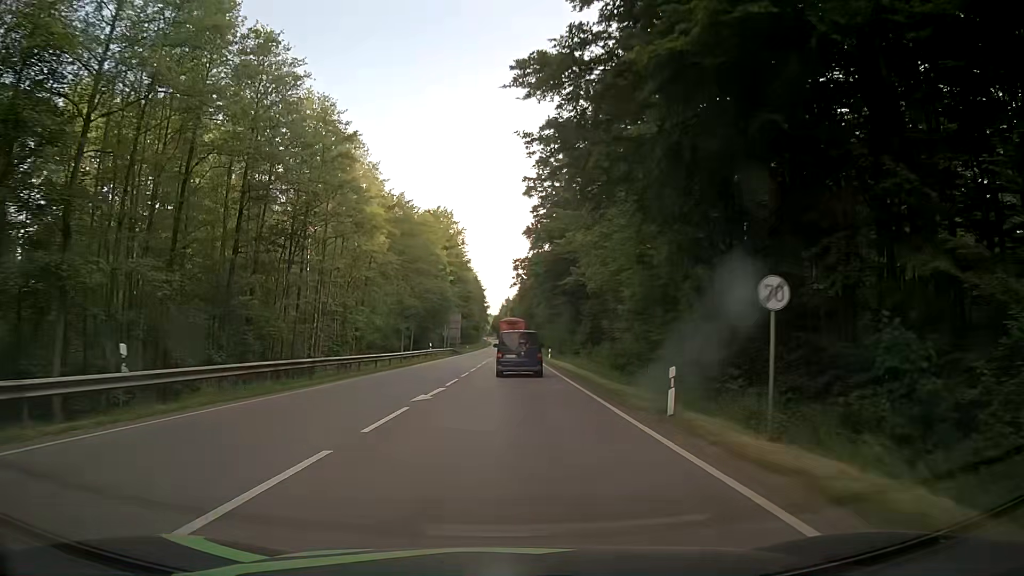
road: secondary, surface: asphalt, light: Day
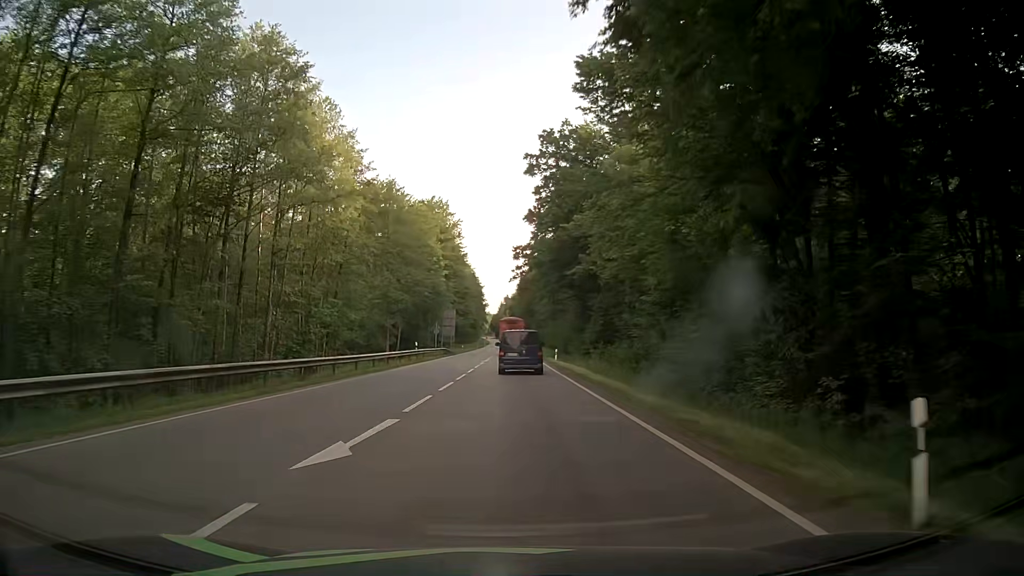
(0.0, +9.1) m; +1°
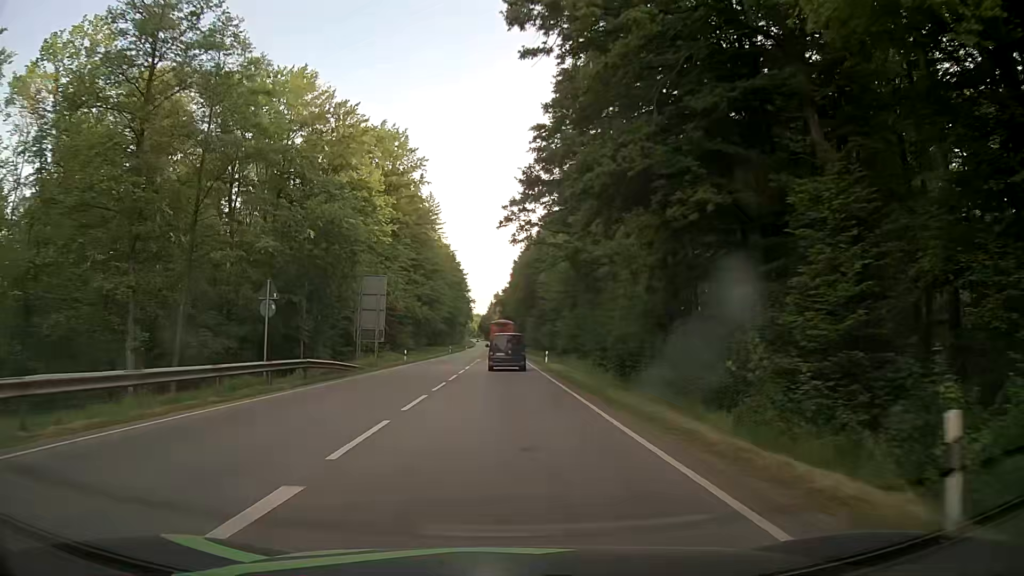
(+0.3, +47.7) m; +1°
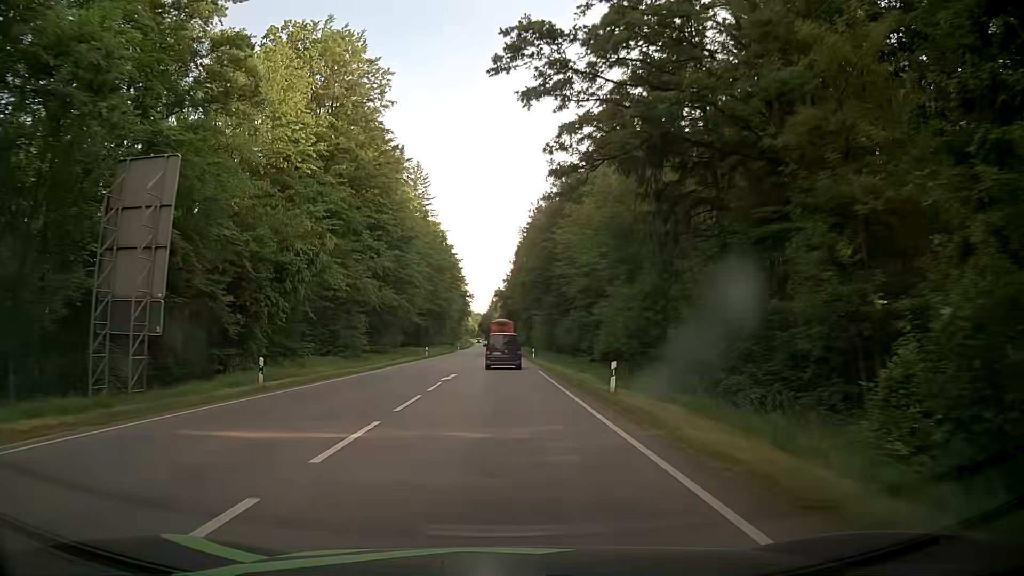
(-0.3, +30.3) m; 0°
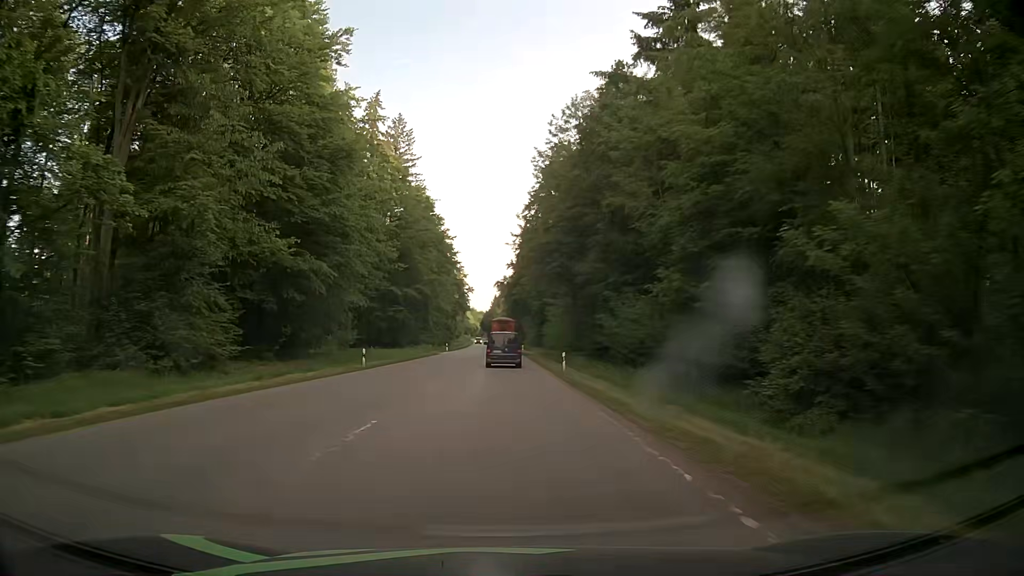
(-0.2, +31.1) m; 0°
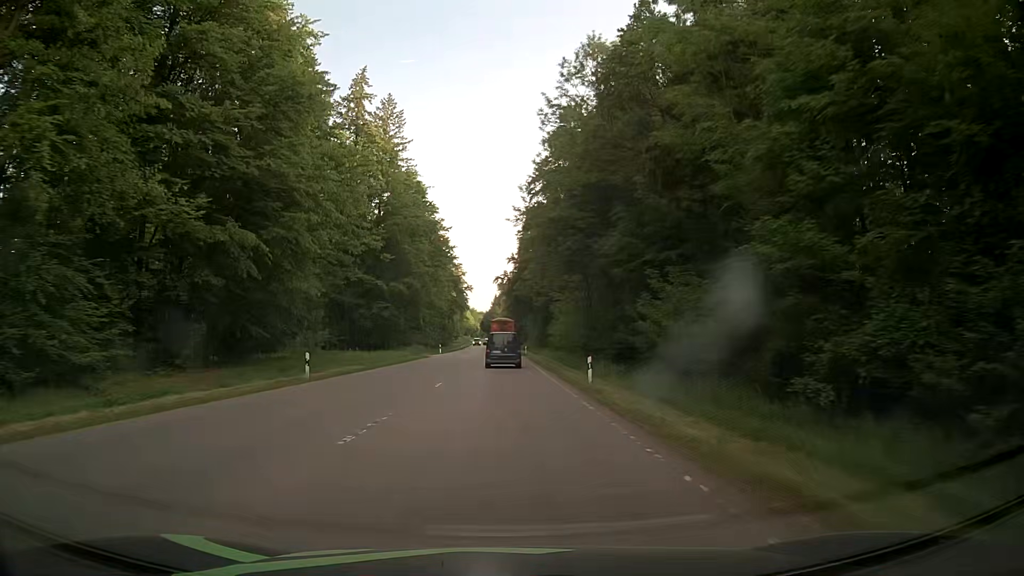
(0.0, +10.4) m; 0°
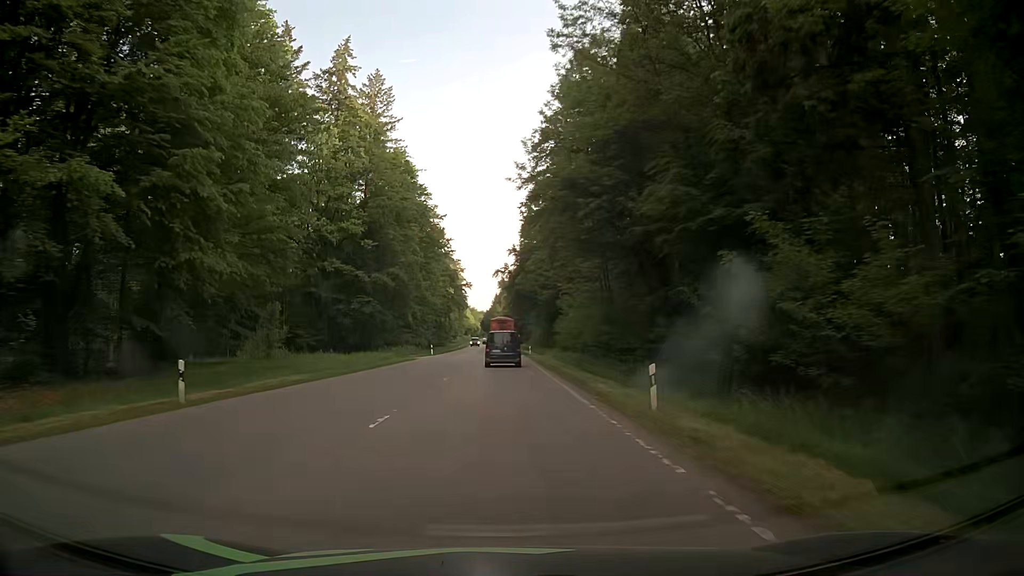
(+0.1, +10.4) m; 0°
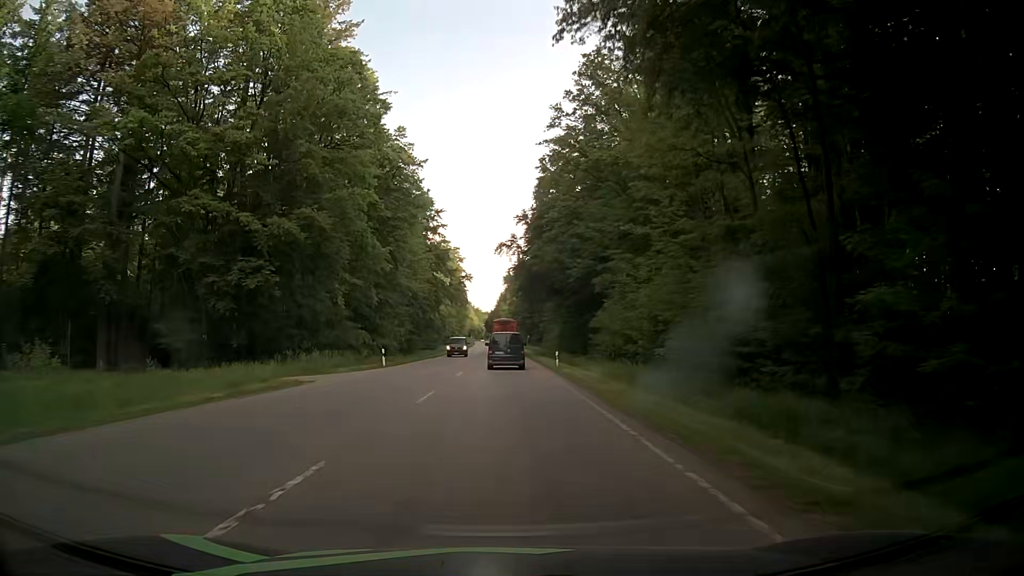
(-0.1, +30.9) m; 0°
(0, +10) (0, +20) (0, +30) (0, +40) (0, +50) (0, +60) (0, +70) (0, +80) (0, +90) (-1, +100) m
